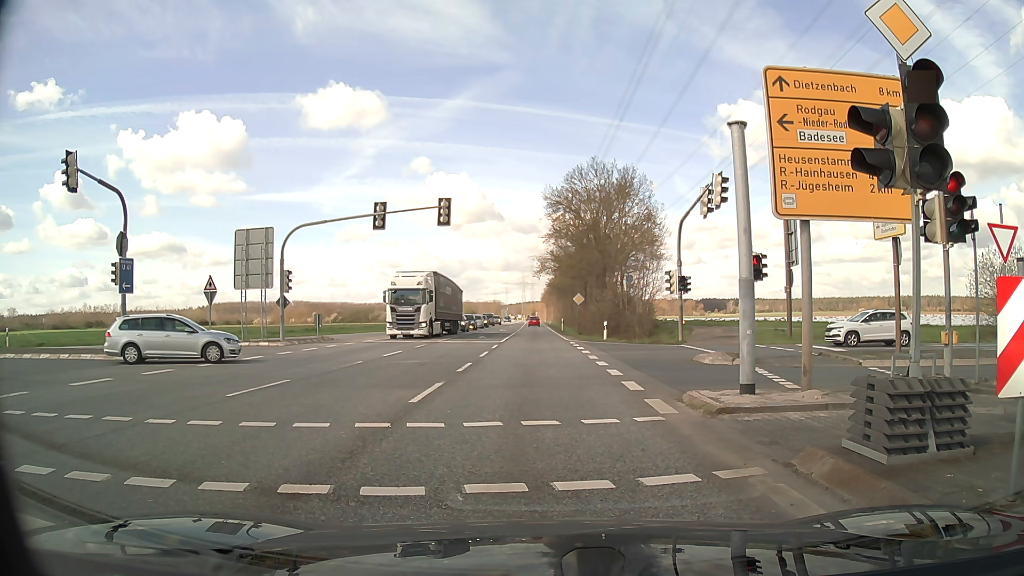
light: Day
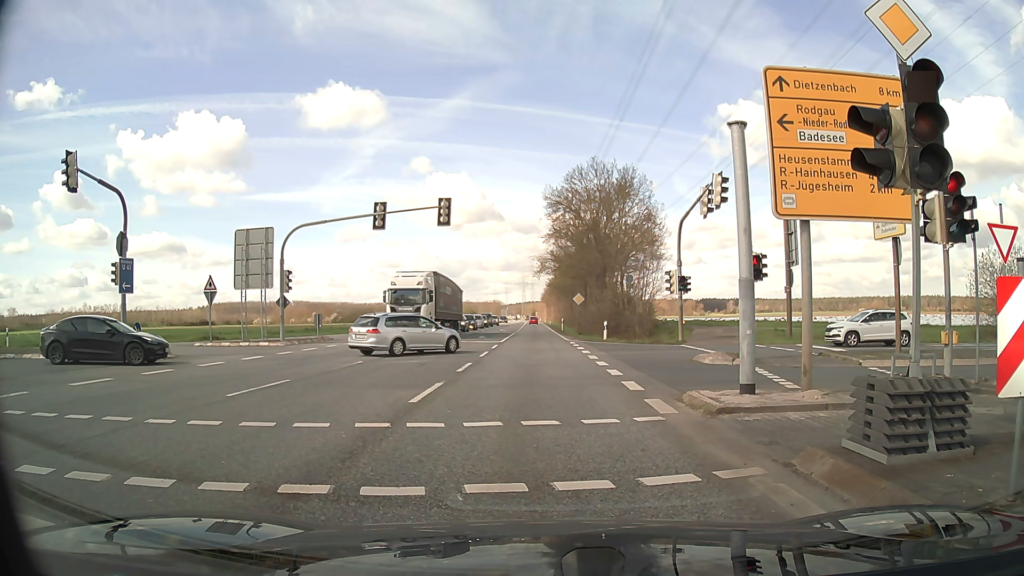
(0.0, 0.0) m; 0°
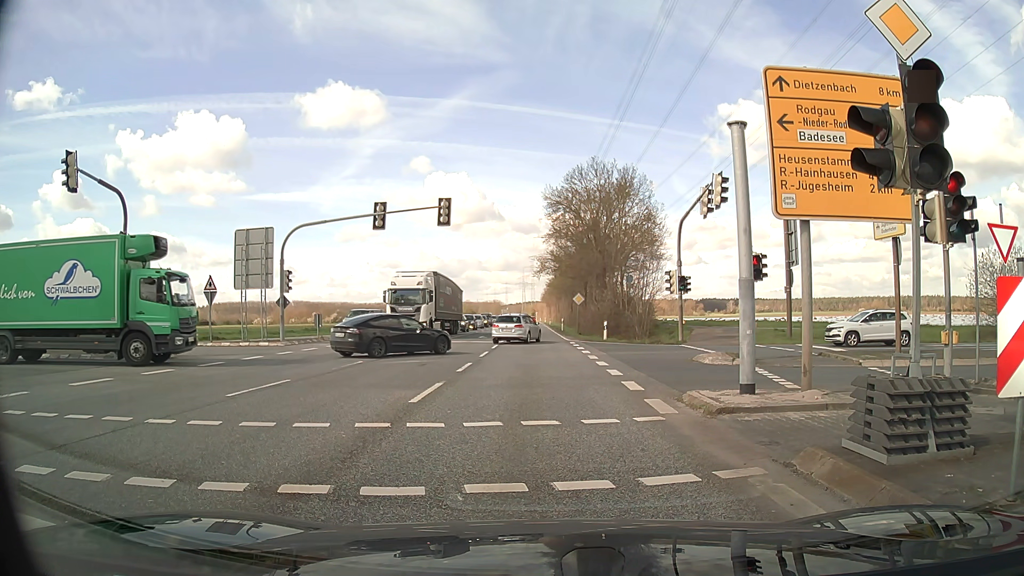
(0.0, 0.0) m; 0°
(0, +10) (0, +20) (-1, +30) (-1, +40) (-1, +50) (-1, +60) (-2, +70) (-2, +80) (-2, +90) (-2, +100) m
